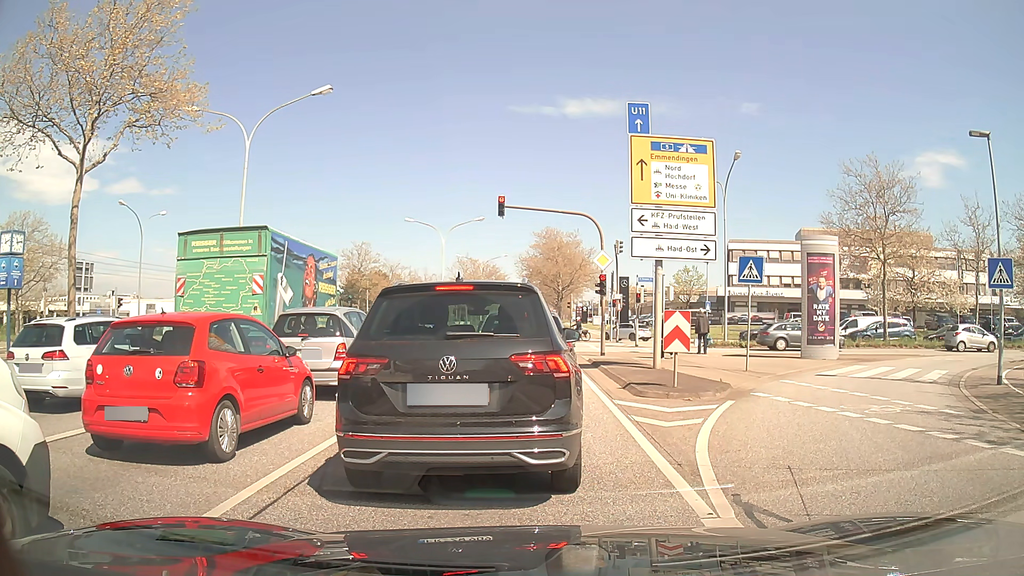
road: primary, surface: asphalt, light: Day
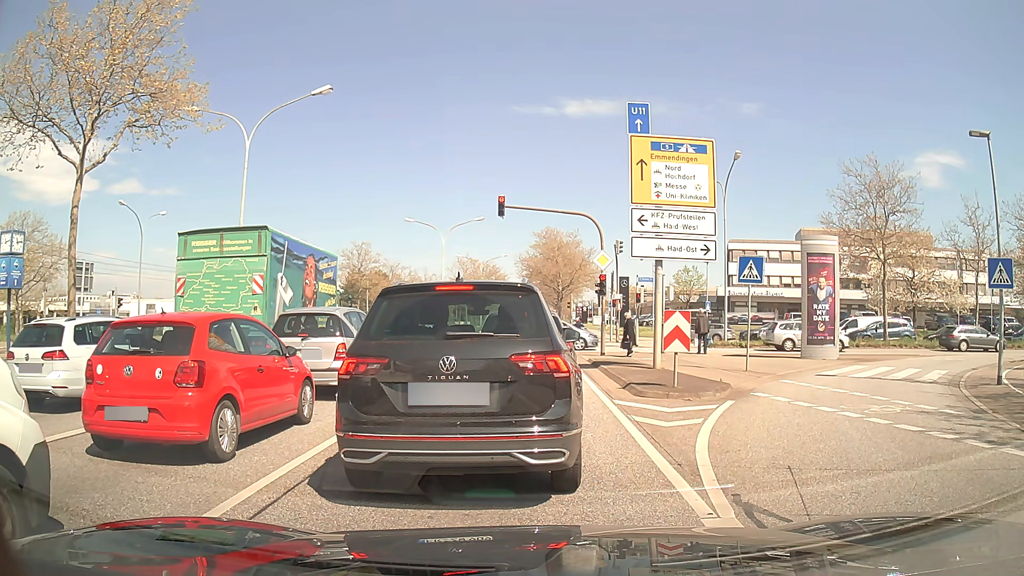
(0.0, 0.0) m; 0°
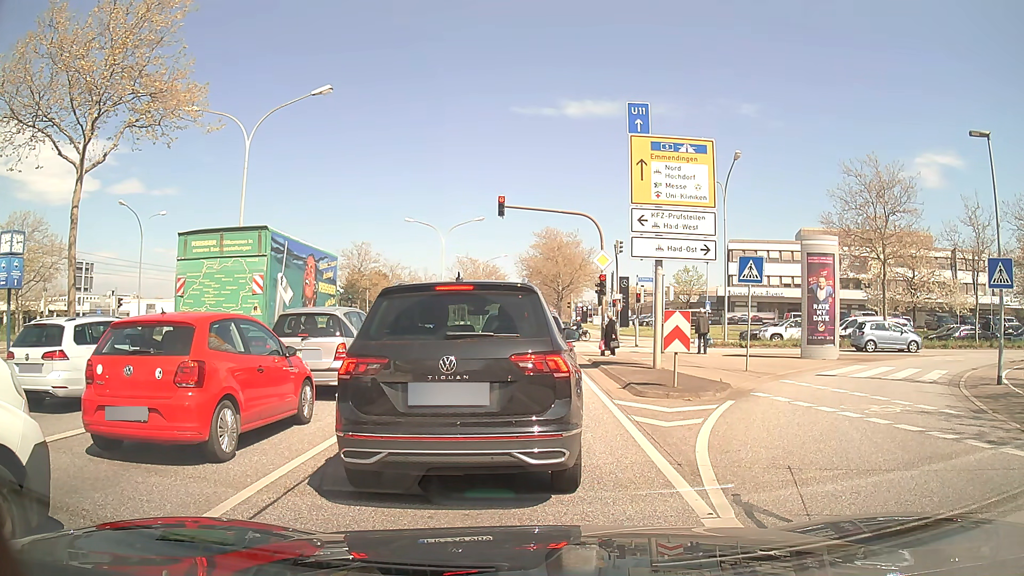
(0.0, 0.0) m; 0°
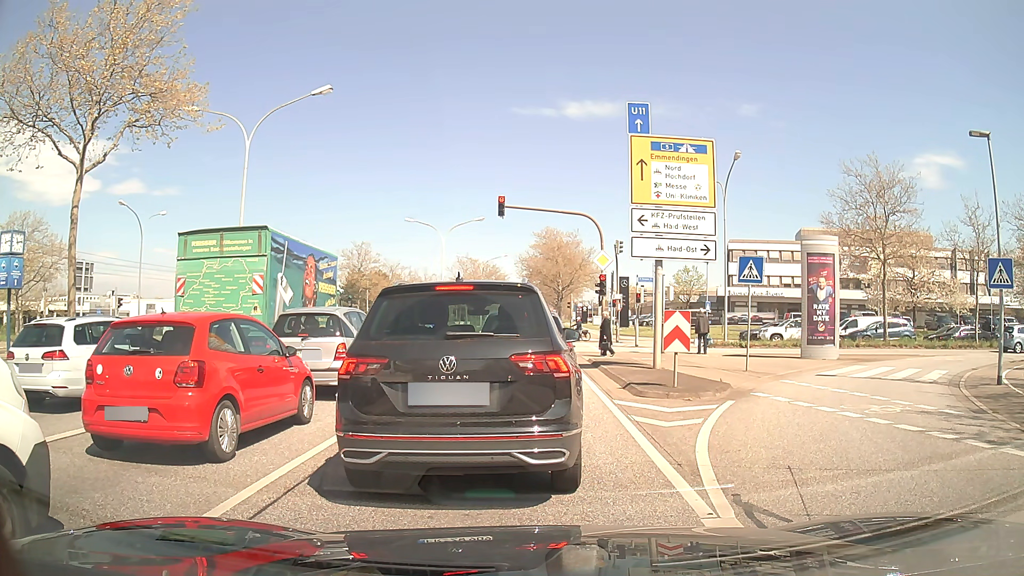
(0.0, 0.0) m; 0°
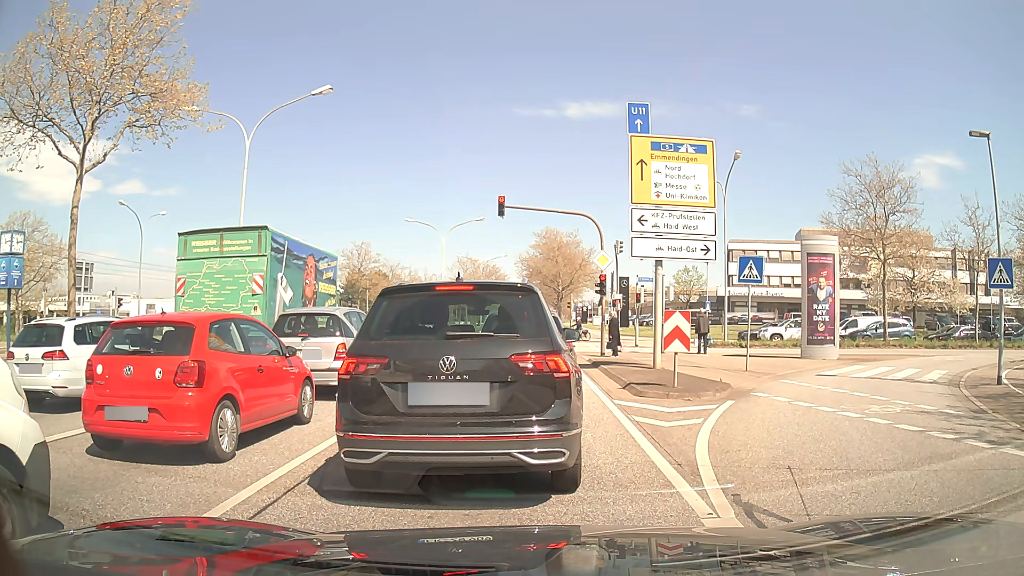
(0.0, 0.0) m; 0°
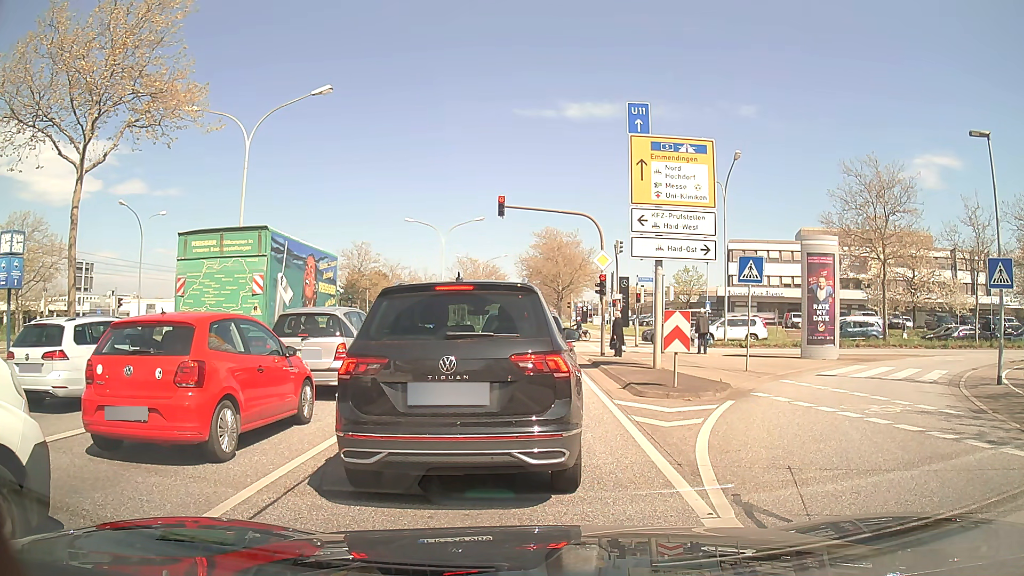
(0.0, 0.0) m; 0°
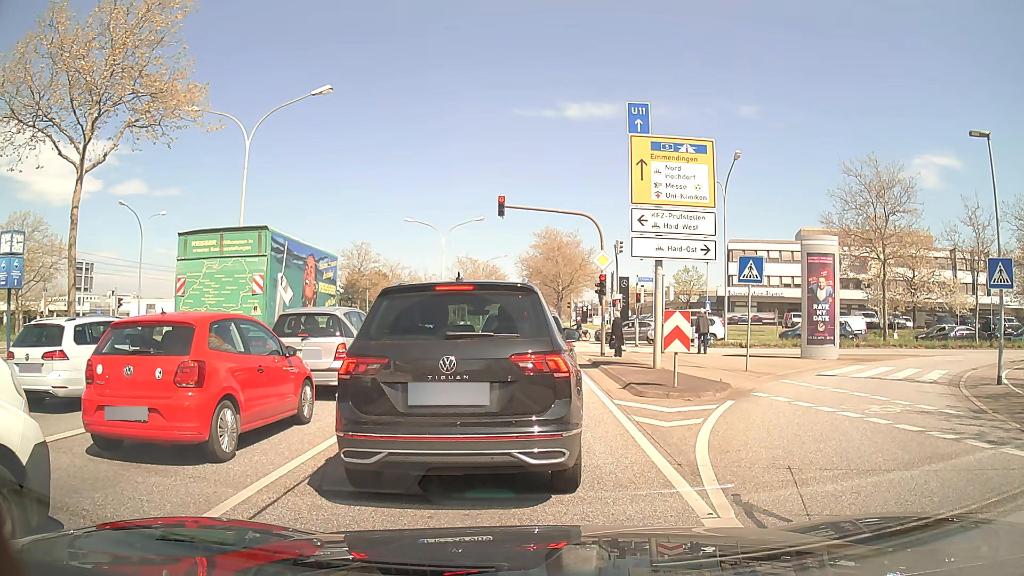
(0.0, 0.0) m; 0°
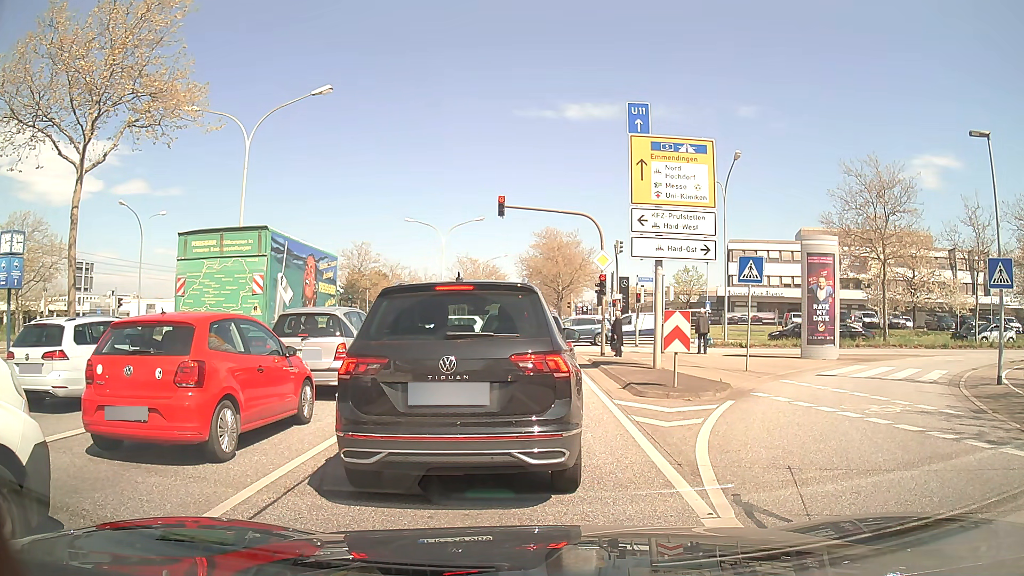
(0.0, 0.0) m; 0°
(0, +10) (0, +20) (0, +30) (0, +40) (0, +50) (0, +60) (0, +70) (0, +80) (0, +90) (+1, +100) m
